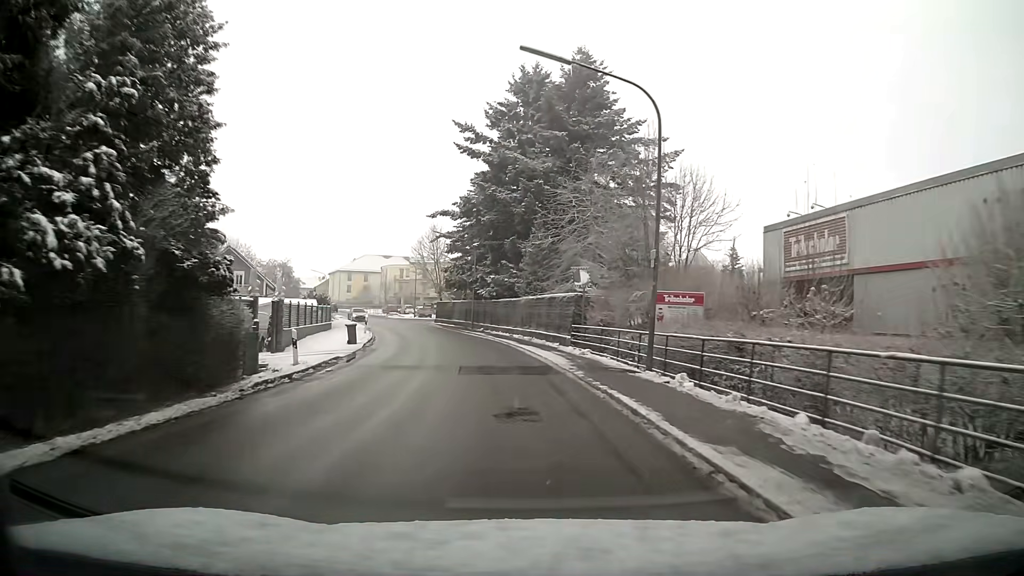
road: tertiary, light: Day
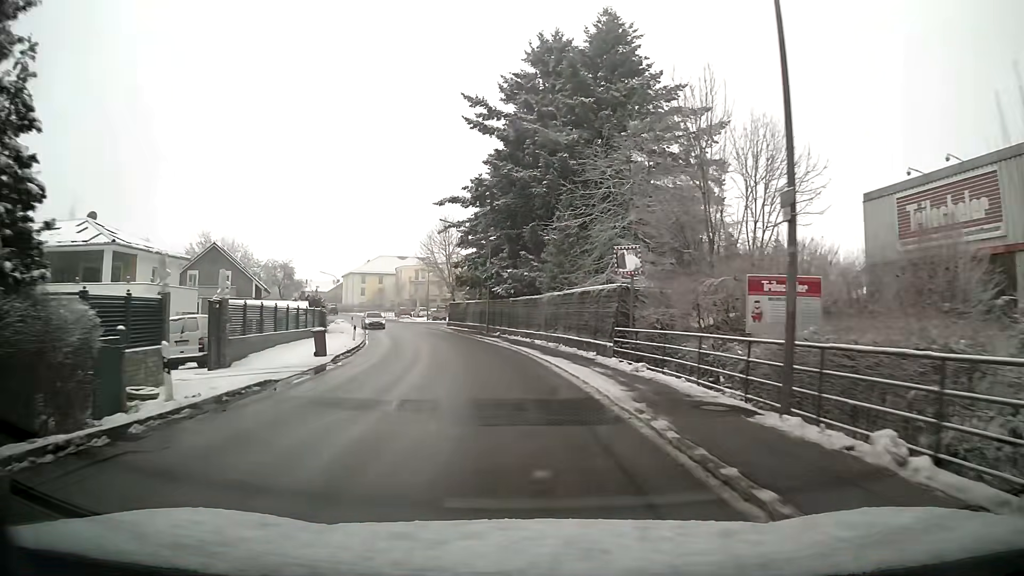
(-0.1, +7.7) m; -2°
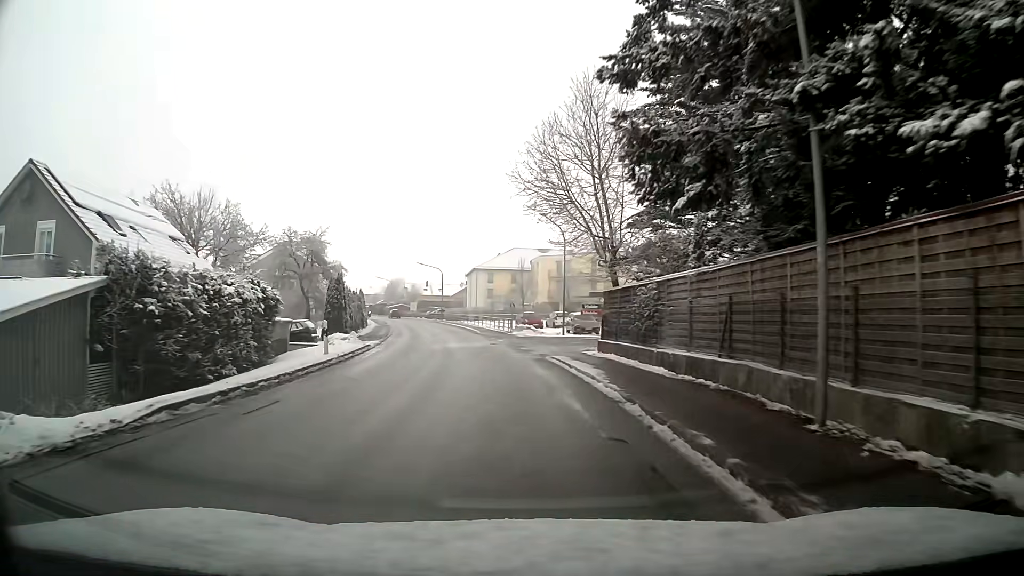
(-4.6, +38.3) m; -13°
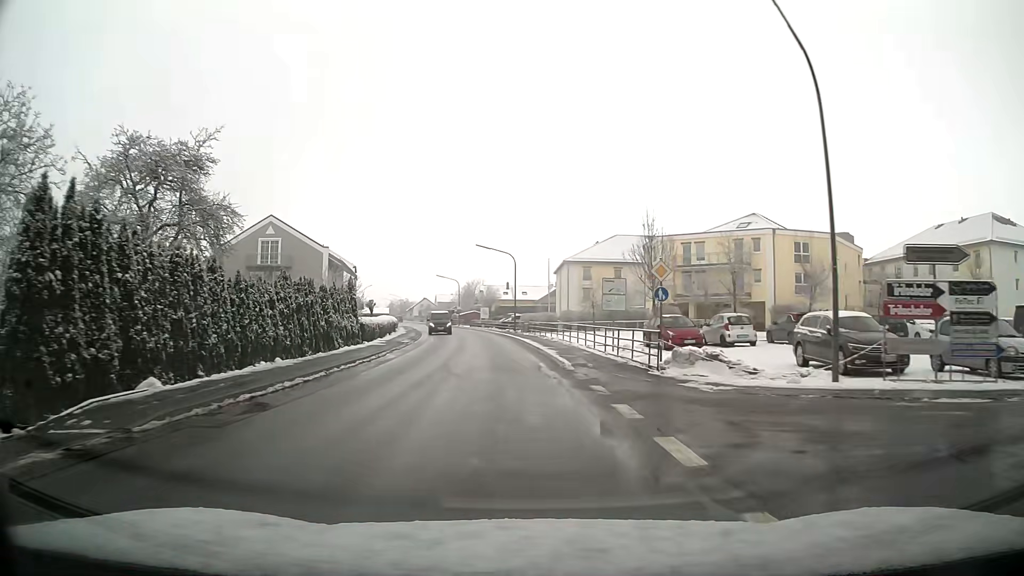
(-2.5, +30.6) m; -8°
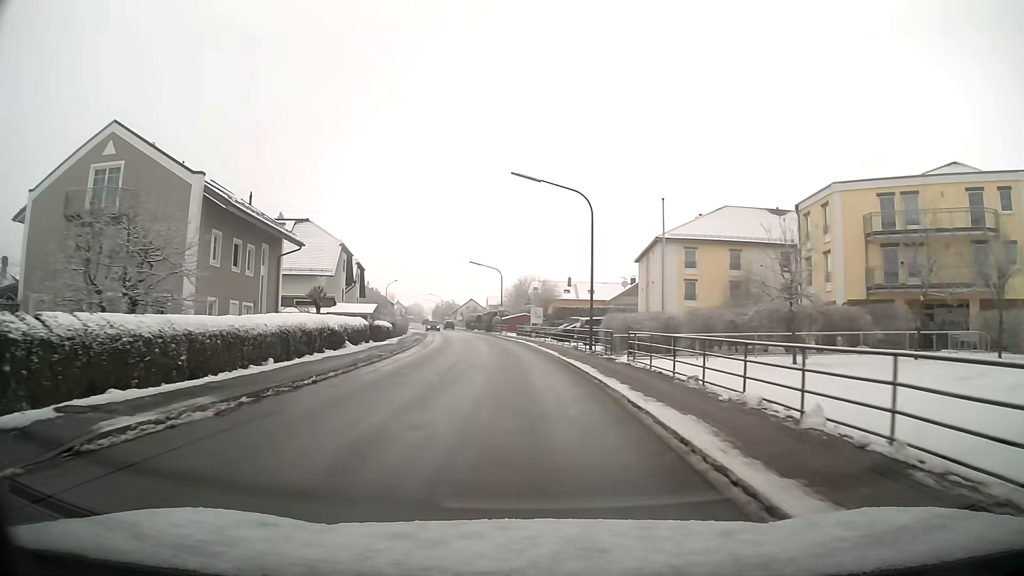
(-1.0, +30.6) m; -4°
(0, +10) (0, +20) (-1, +30) (-2, +40) (-3, +50) (-4, +60) (-6, +70) (-8, +80) (-9, +89) (-11, +99) m
